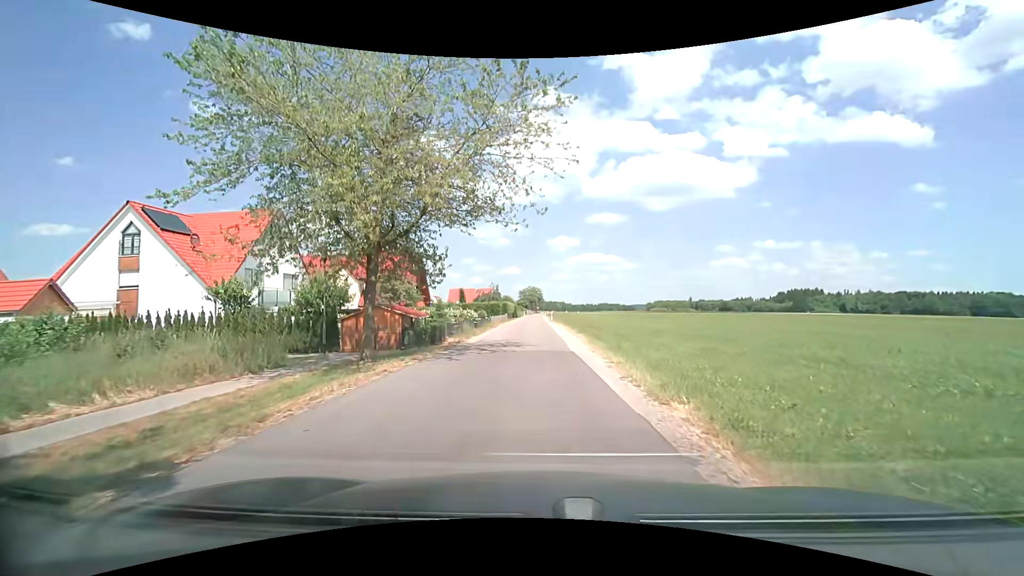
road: unclassified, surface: asphalt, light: Day
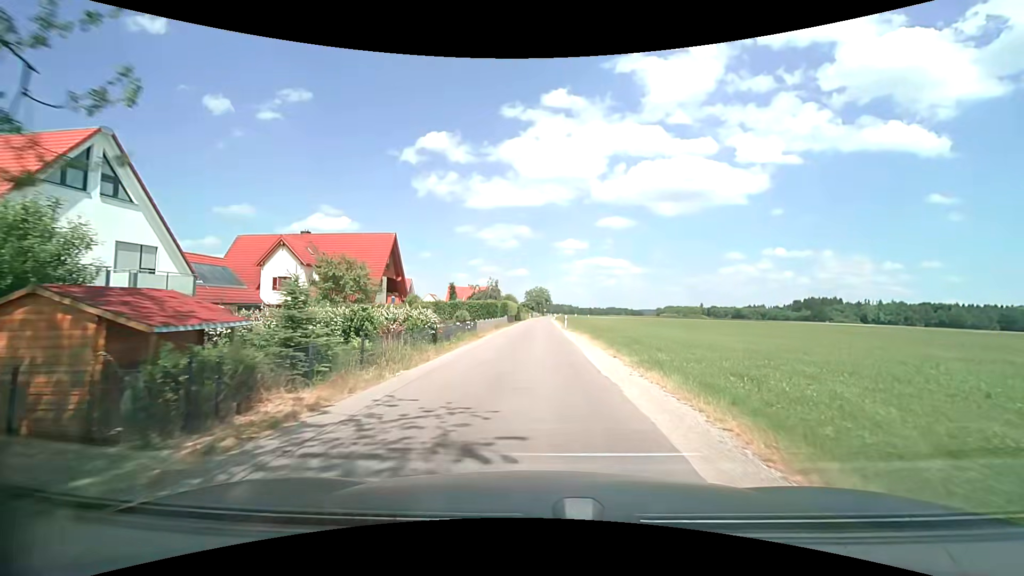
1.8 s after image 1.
(-0.3, +16.3) m; -1°
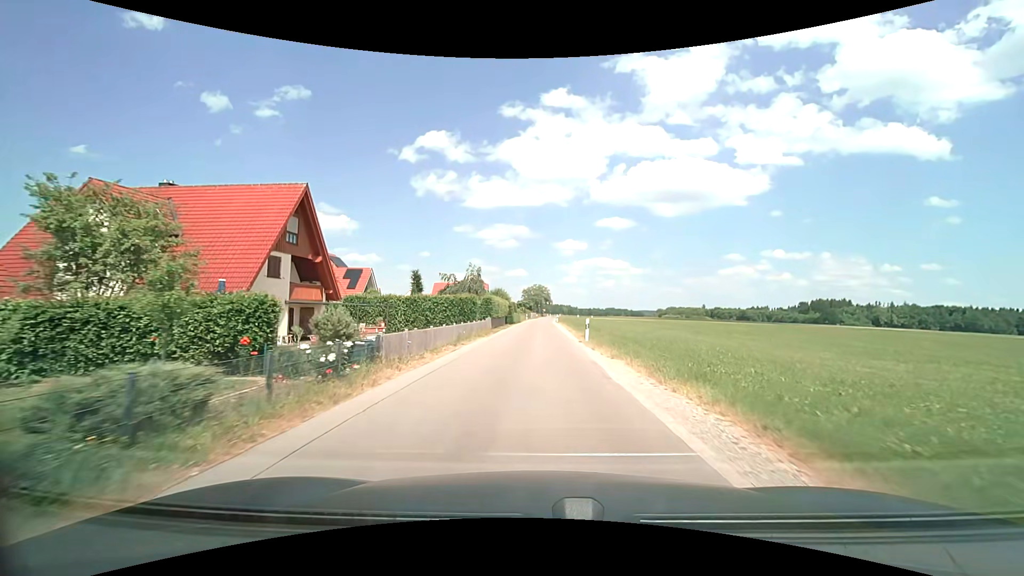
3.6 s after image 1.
(0.0, +19.4) m; 0°
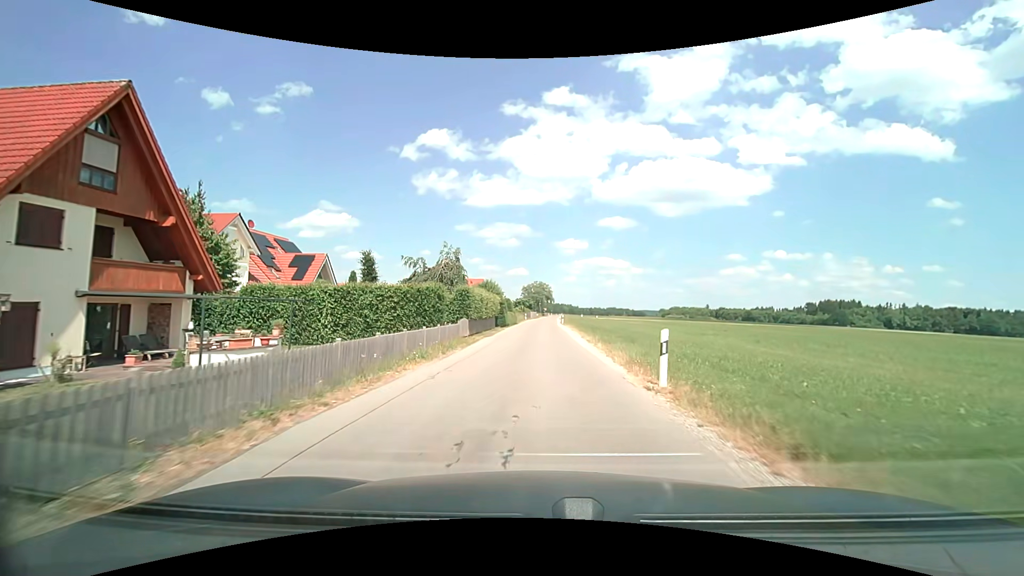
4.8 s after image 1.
(0.0, +13.9) m; 0°
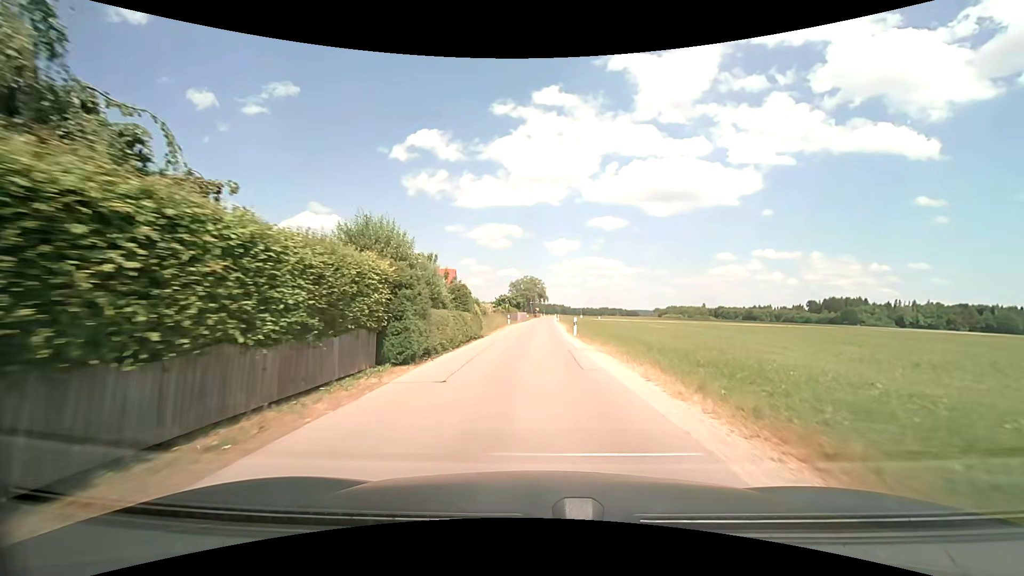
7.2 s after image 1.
(+0.3, +29.7) m; +1°
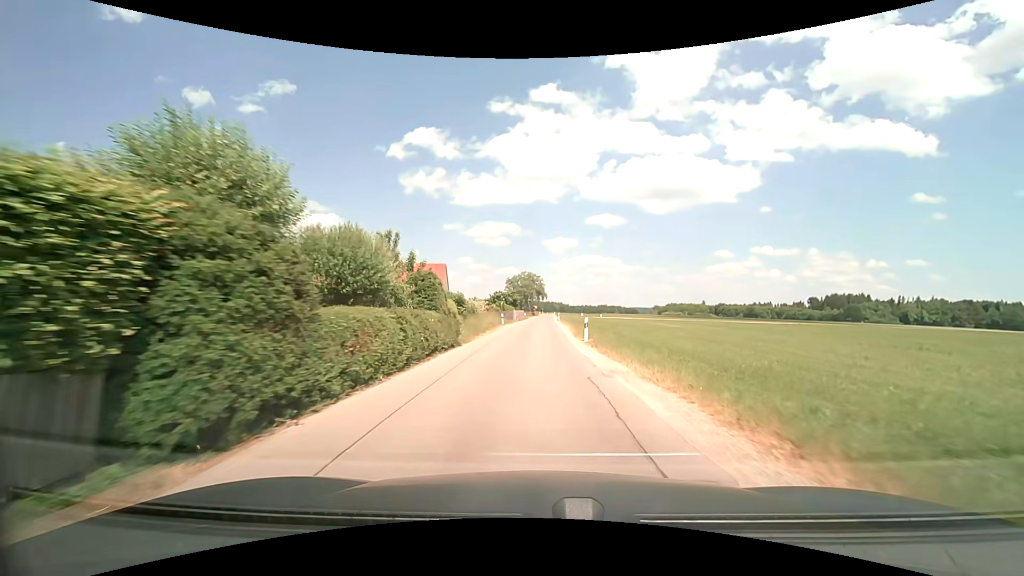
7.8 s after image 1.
(0.0, +7.7) m; 0°
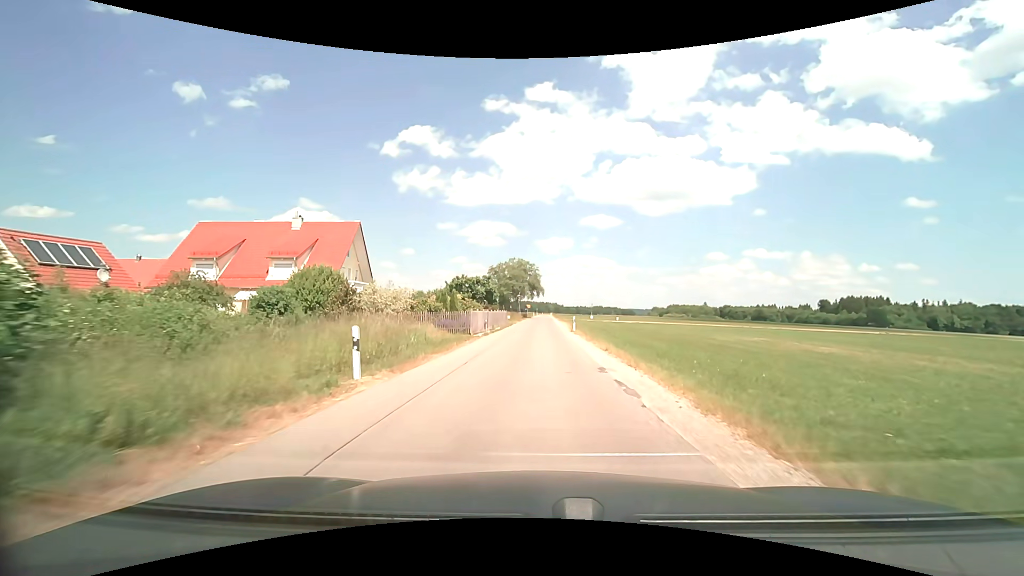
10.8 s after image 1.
(+0.1, +37.9) m; +1°
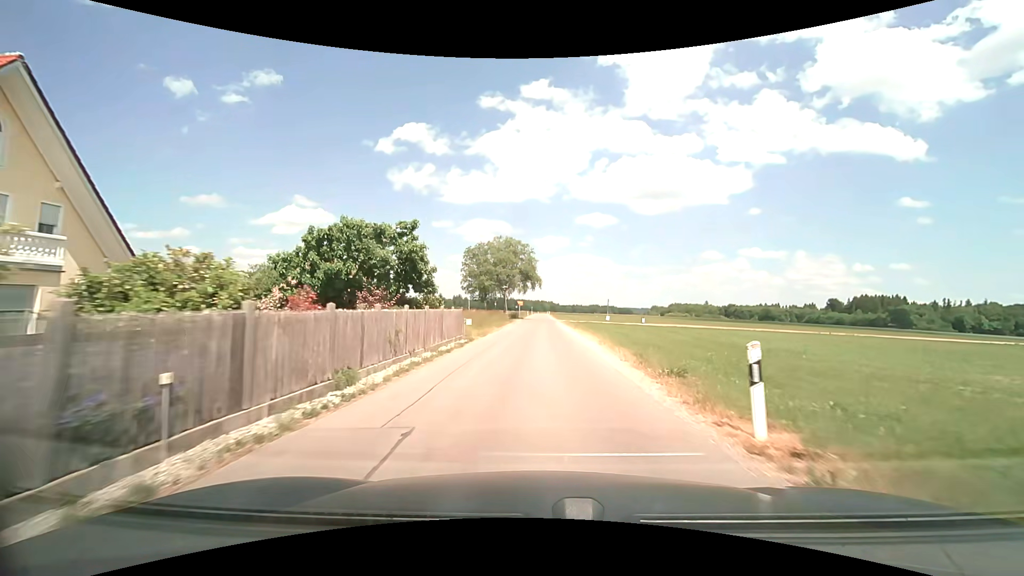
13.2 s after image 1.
(0.0, +28.9) m; 0°
(0, +10) (0, +20) (0, +30) (0, +40) (+1, +50) (+1, +60) (+1, +70) (+1, +80) (+1, +90) (+1, +100) m
